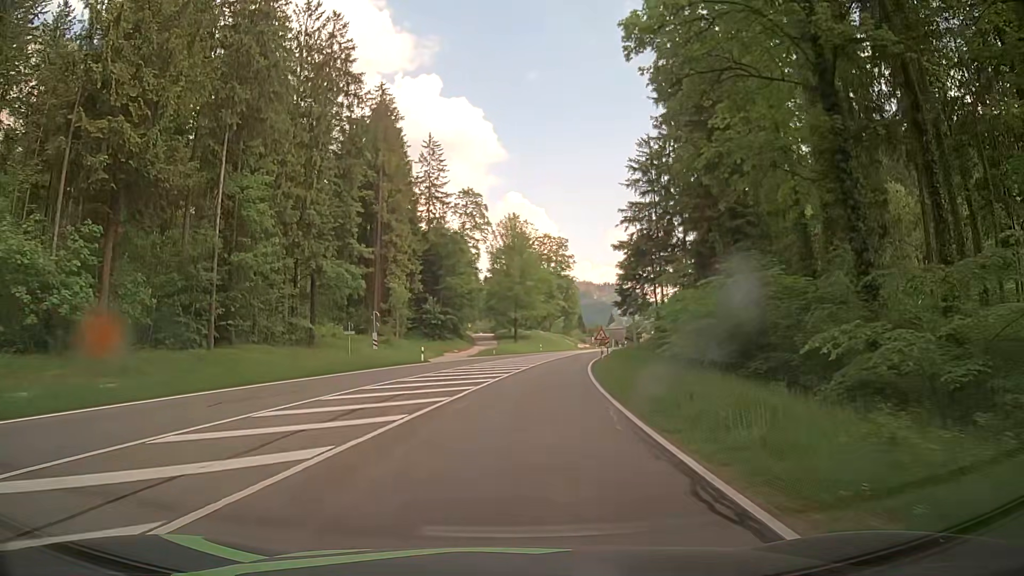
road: primary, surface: asphalt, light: Day
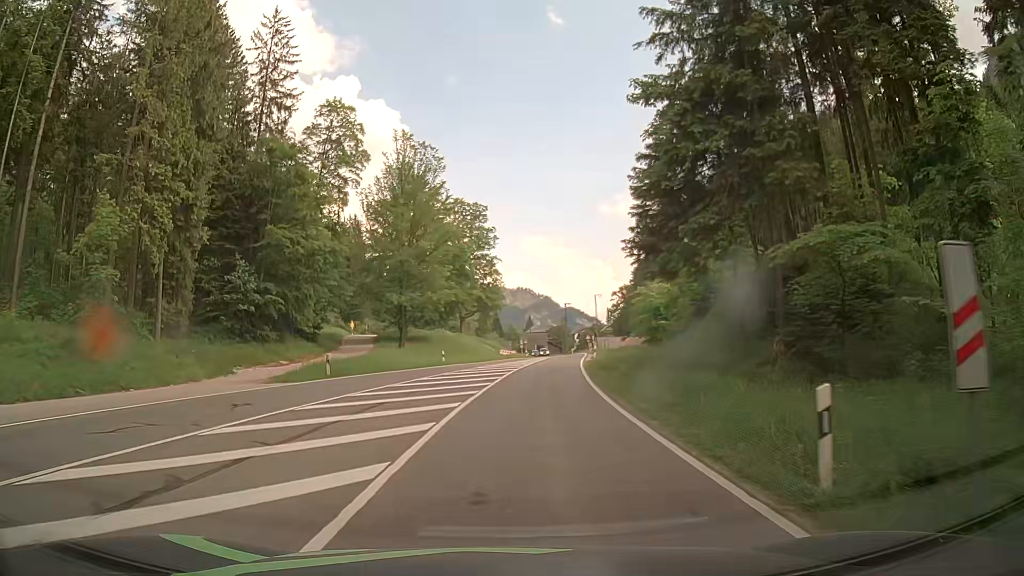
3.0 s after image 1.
(+2.3, +38.0) m; +7°
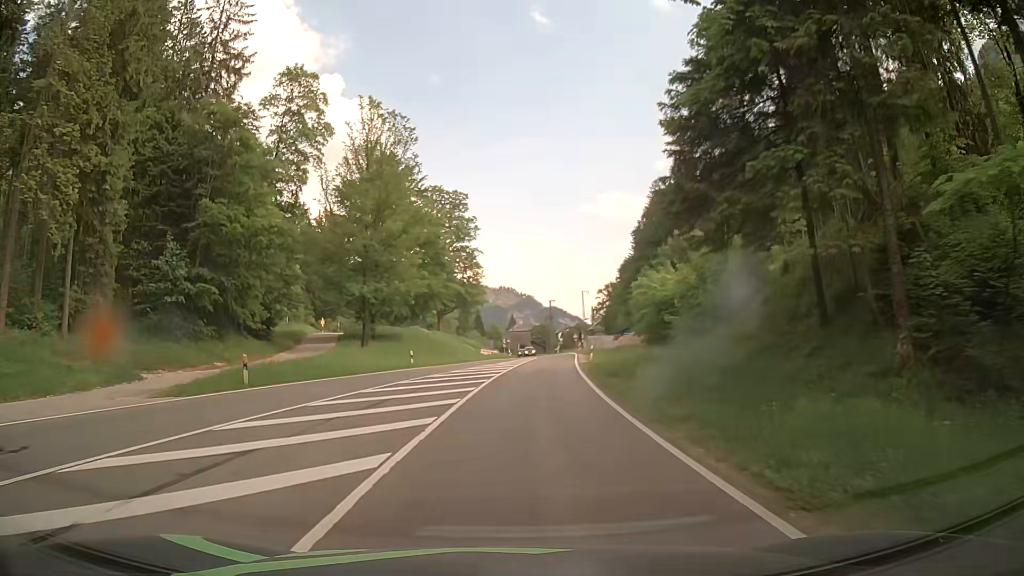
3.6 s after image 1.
(+0.1, +7.6) m; +2°
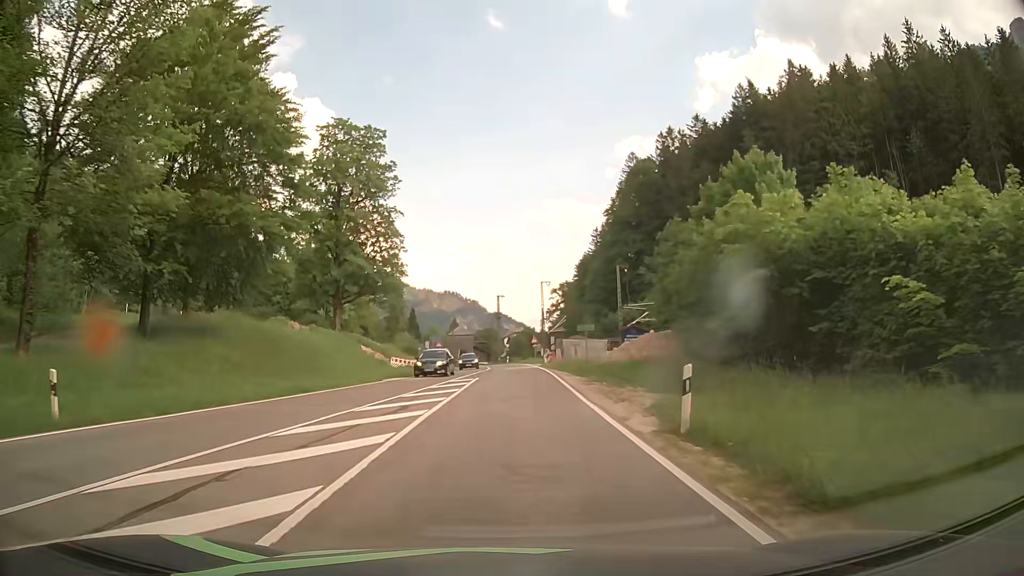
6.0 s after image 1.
(+1.0, +30.4) m; +4°
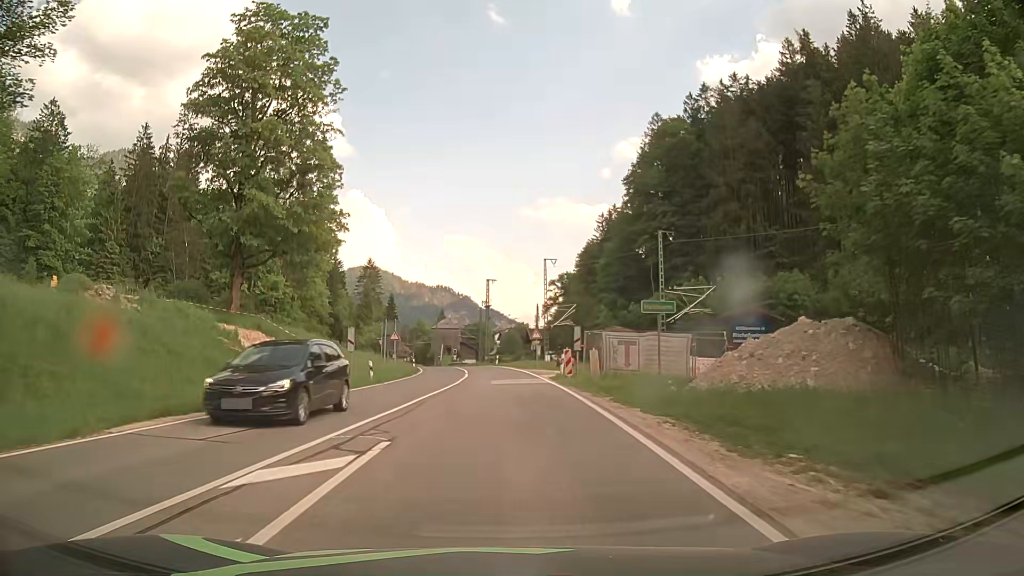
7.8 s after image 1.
(+0.4, +22.9) m; +2°
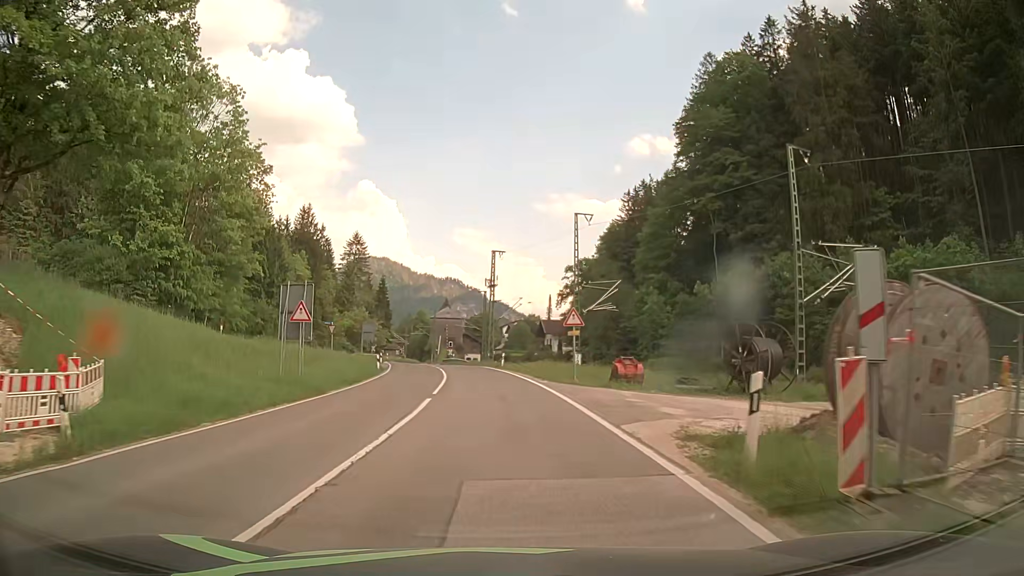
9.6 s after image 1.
(-0.2, +22.9) m; -1°
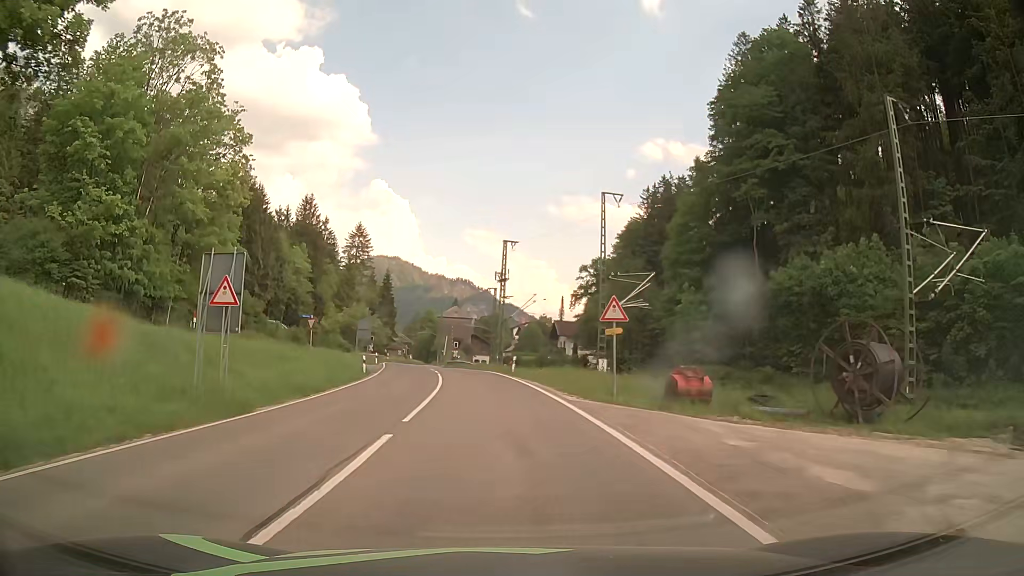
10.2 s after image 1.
(0.0, +7.7) m; -1°
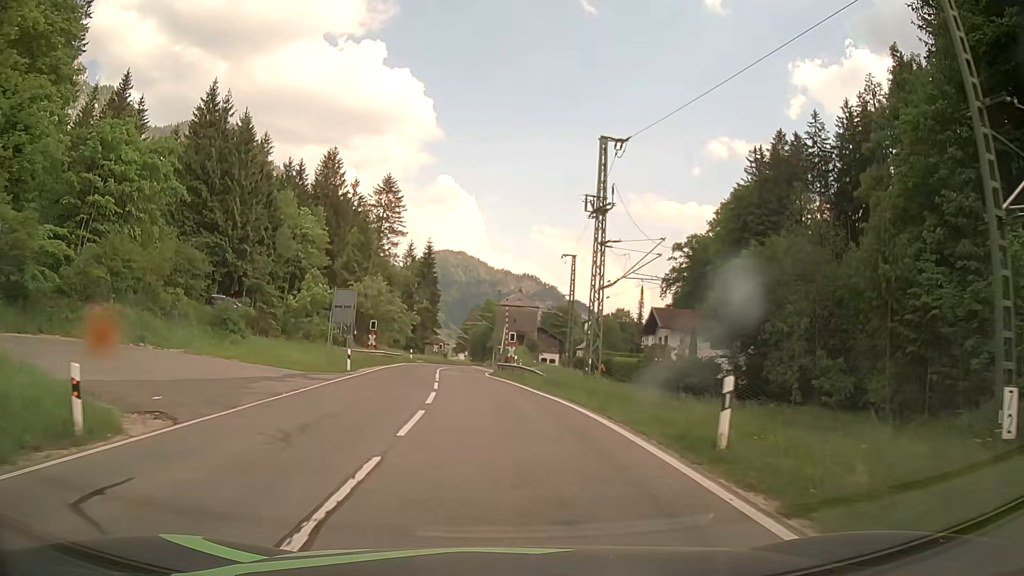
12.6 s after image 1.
(-1.2, +30.8) m; -5°
(0, +10) (-1, +20) (-2, +30) (-3, +40) (-3, +50) (-3, +60) (-1, +70) (+1, +79) (+4, +89) (+7, +99) m
